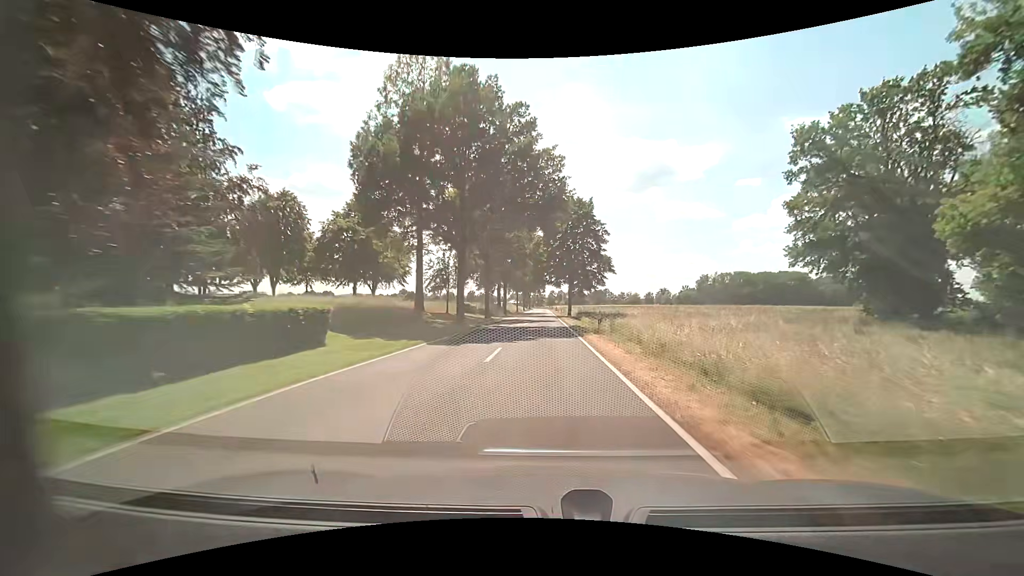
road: tertiary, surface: asphalt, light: Day
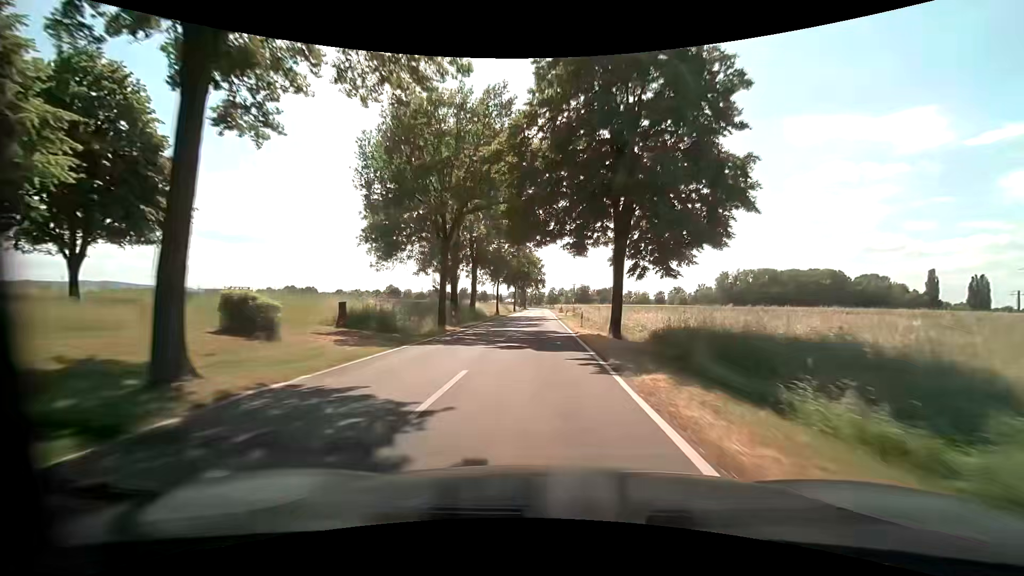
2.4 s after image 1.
(+0.1, +42.6) m; 0°
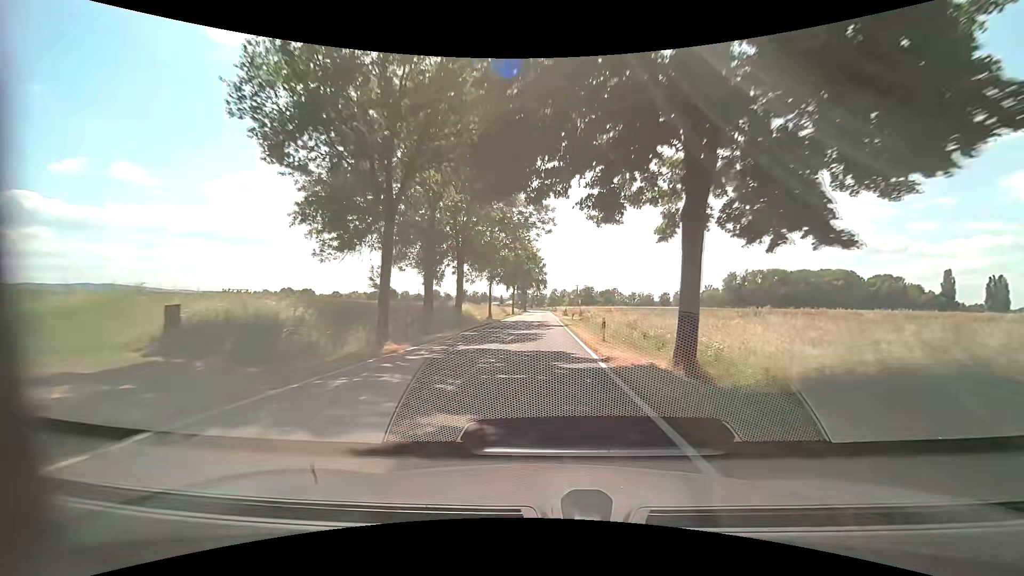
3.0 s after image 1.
(0.0, +10.5) m; -1°
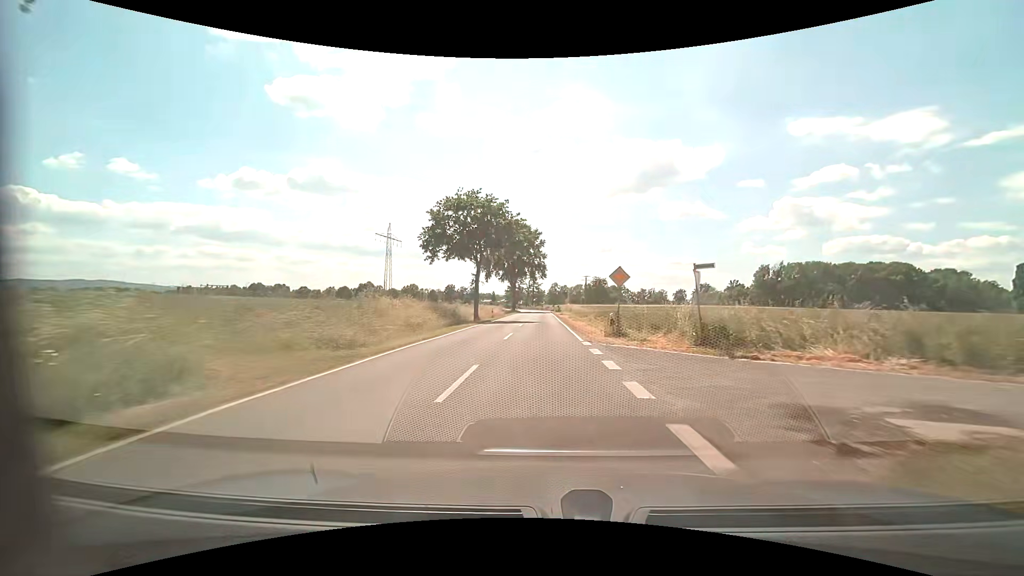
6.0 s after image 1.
(+0.4, +49.8) m; 0°
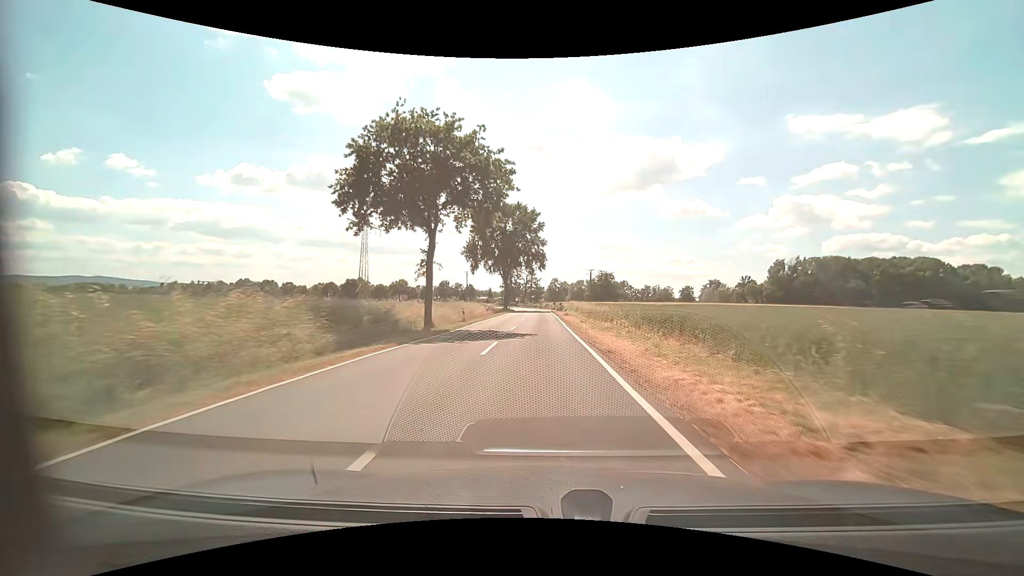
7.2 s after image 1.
(+0.3, +18.4) m; +1°
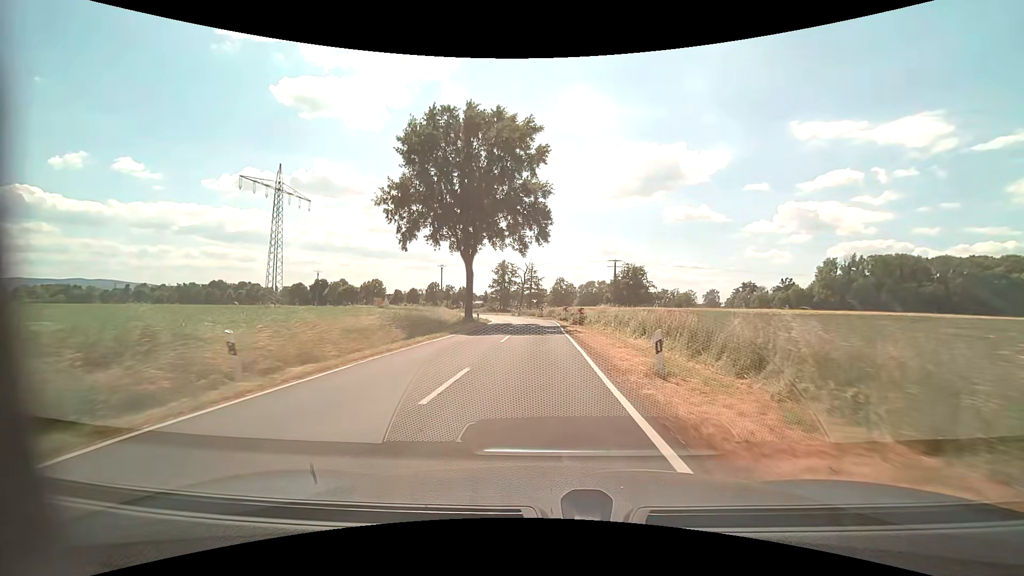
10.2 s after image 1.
(+0.1, +42.0) m; 0°
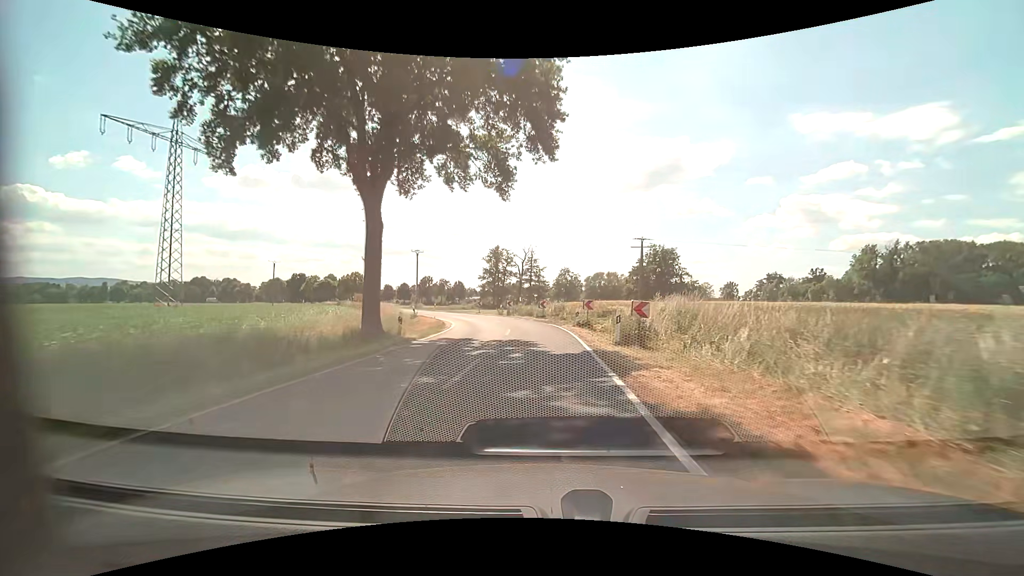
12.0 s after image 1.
(-0.1, +23.6) m; 0°
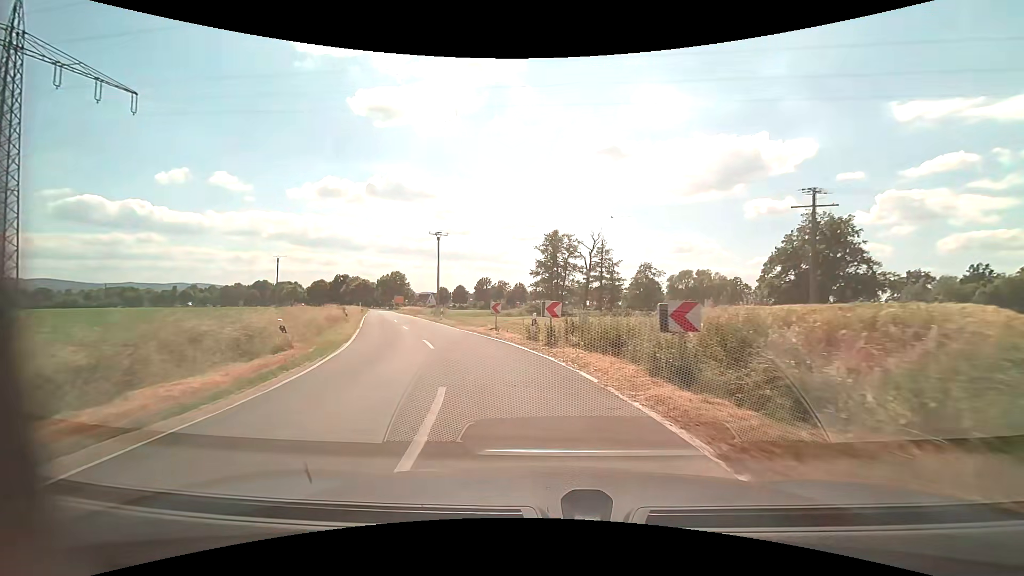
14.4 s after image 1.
(-0.8, +28.7) m; -7°
(-1, +10) (-3, +20) (-6, +29) (-10, +39) (-13, +48) (-16, +57) (-20, +67) (-23, +76) (-27, +86) (-30, +95) m
